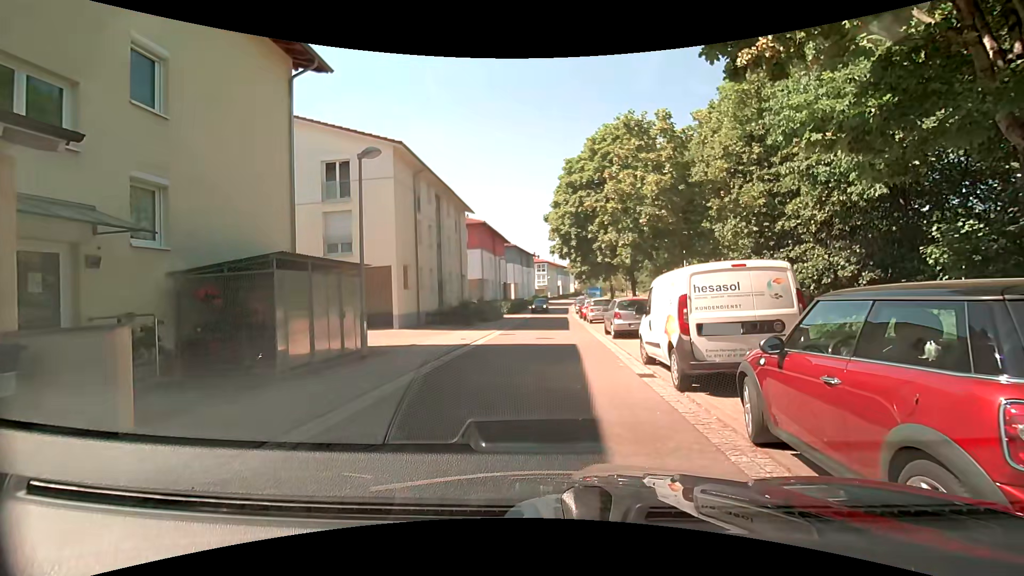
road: residential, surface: asphalt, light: Day
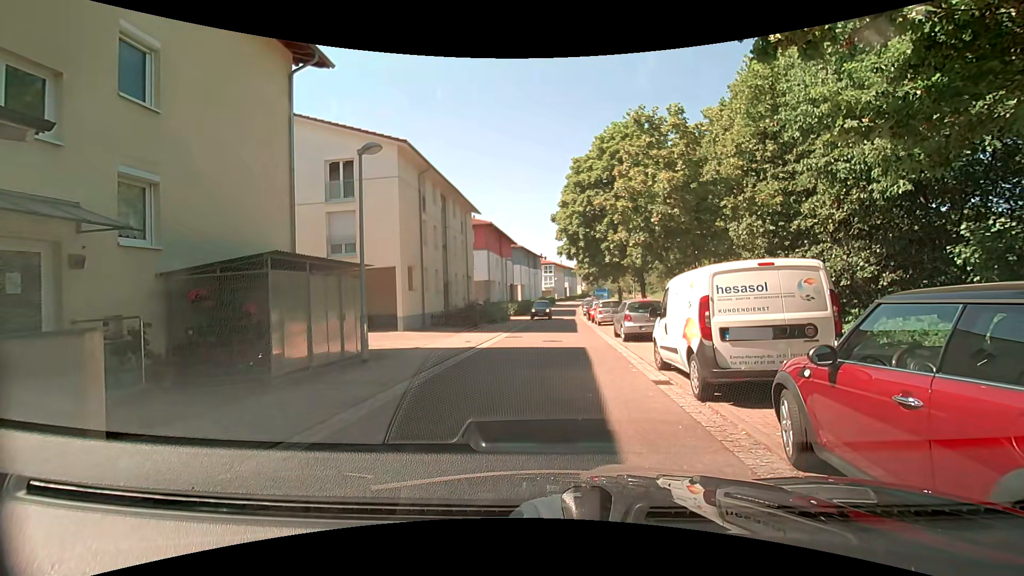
(0.0, +0.5) m; 0°
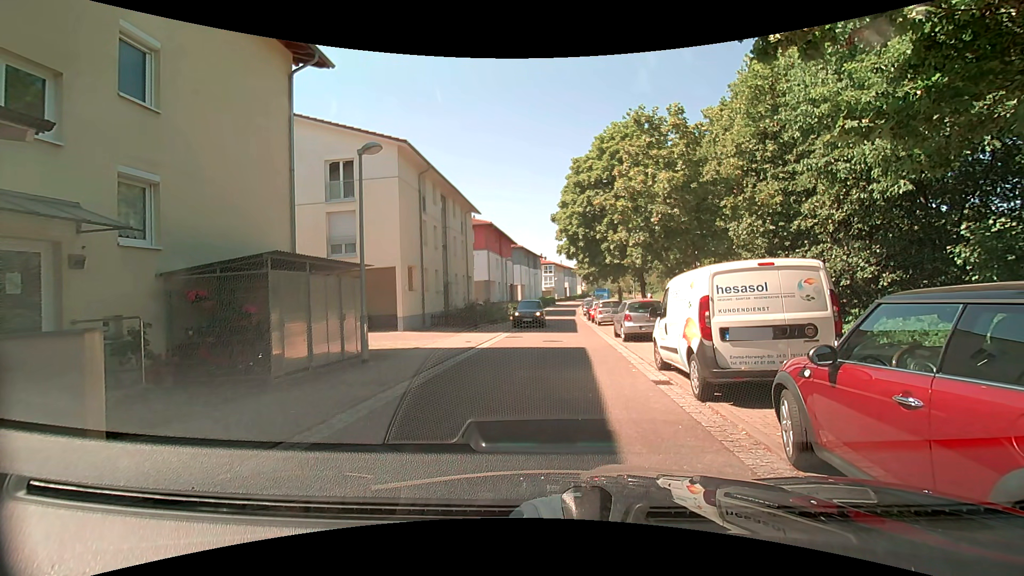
(0.0, +0.1) m; 0°
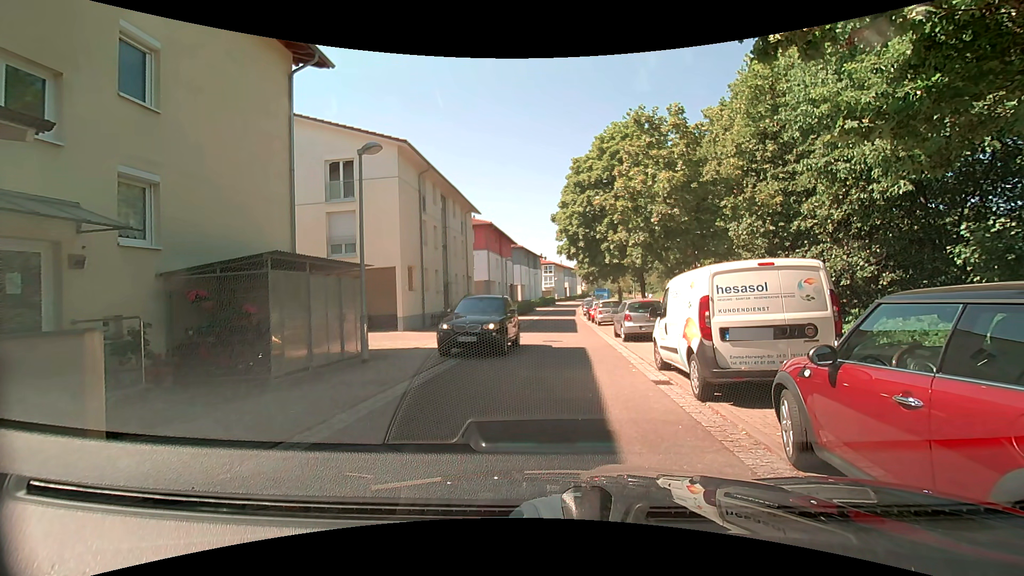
(0.0, 0.0) m; 0°
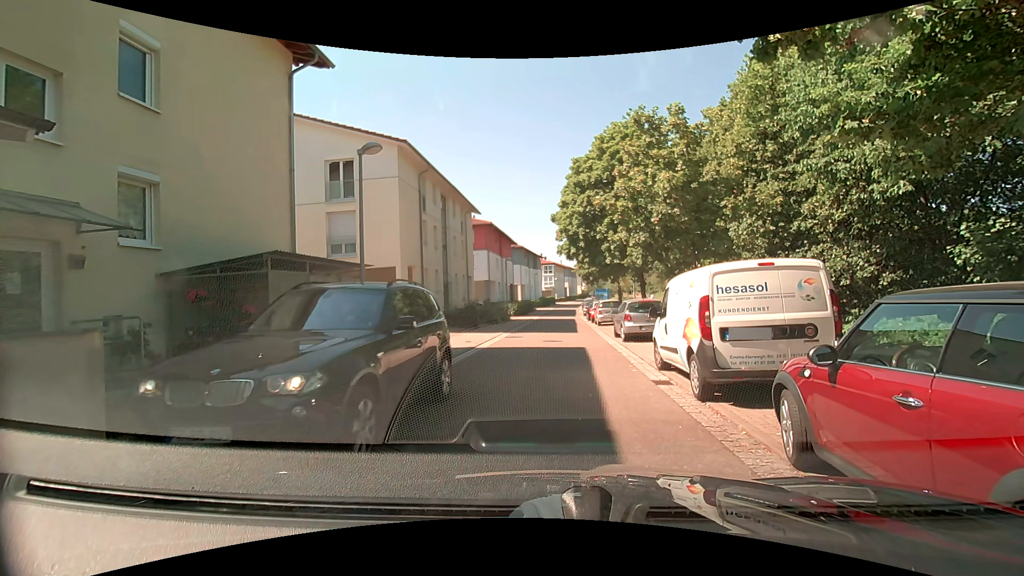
(0.0, 0.0) m; 0°
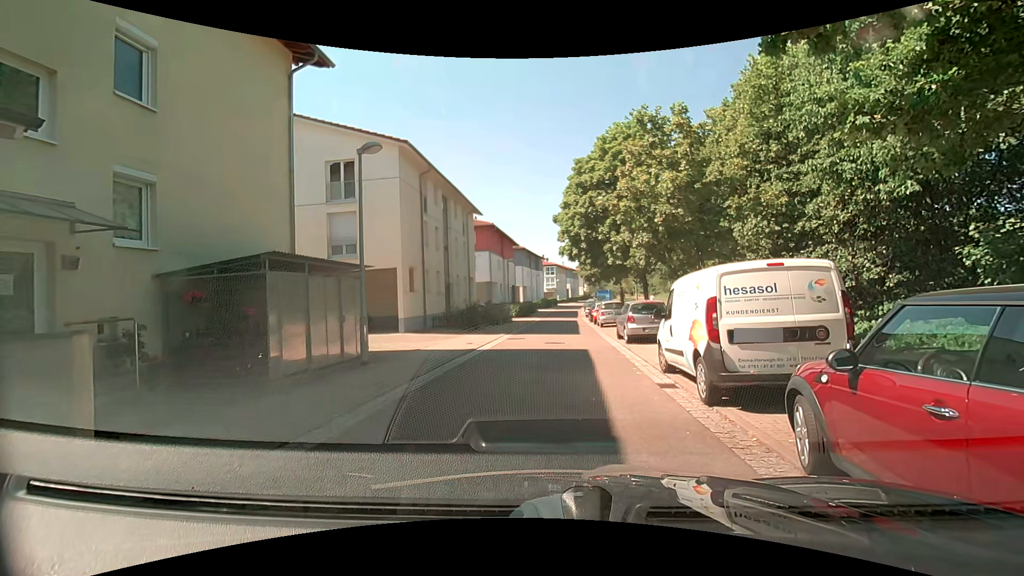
(0.0, +0.1) m; 0°
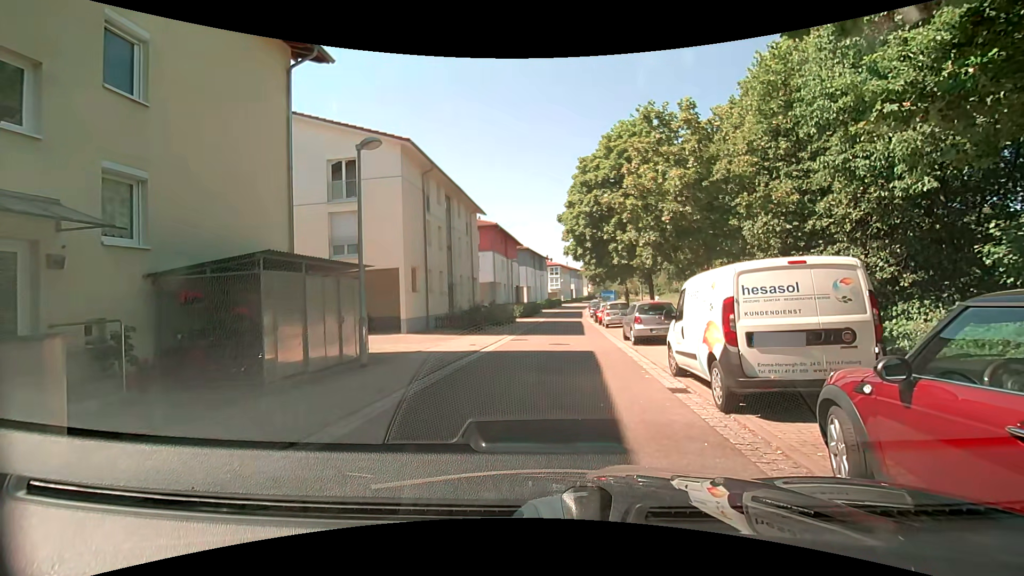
(0.0, +0.4) m; 0°
